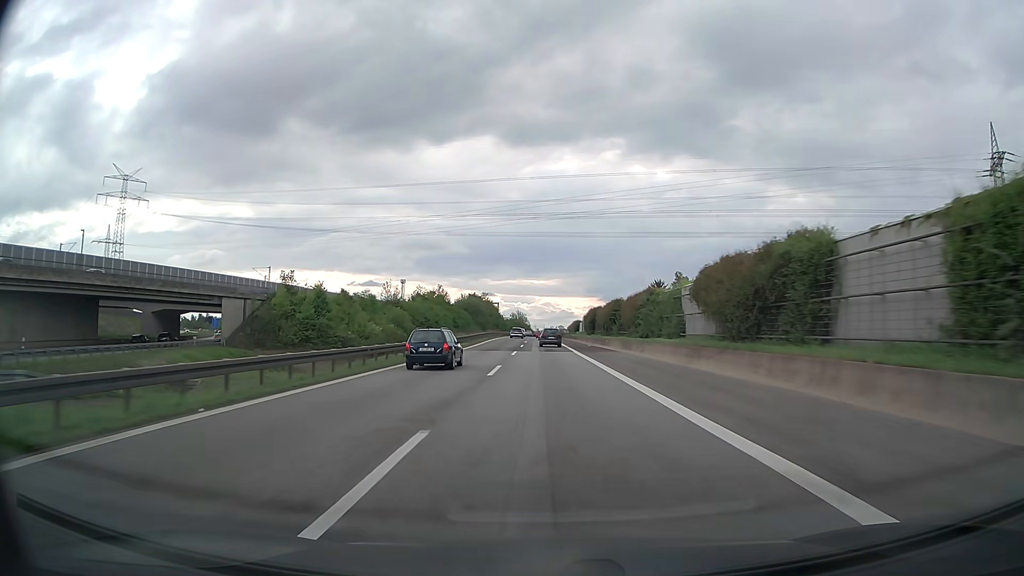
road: motorway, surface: asphalt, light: Day
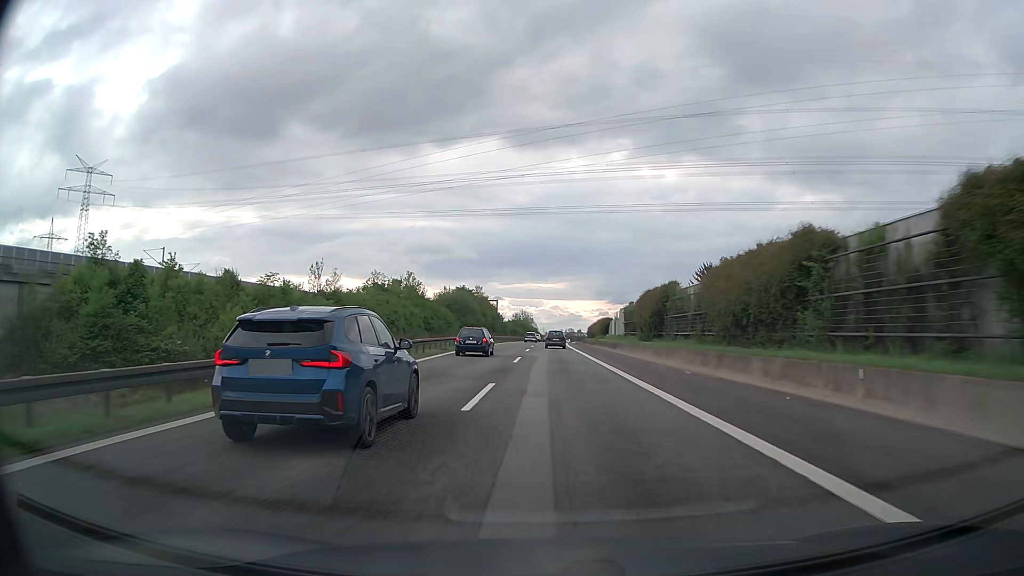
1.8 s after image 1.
(-0.4, +45.1) m; -1°
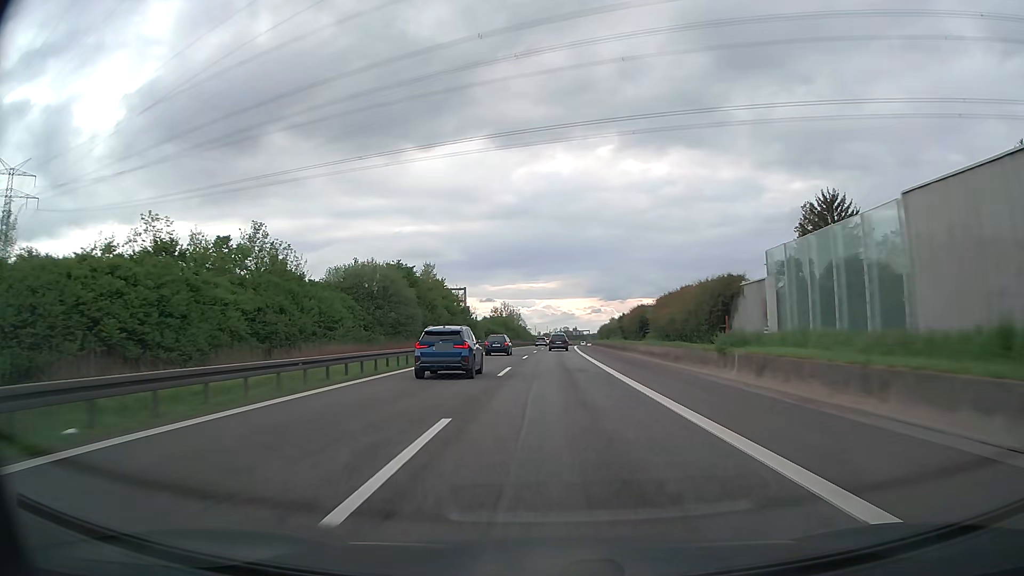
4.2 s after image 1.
(+0.4, +60.4) m; +1°
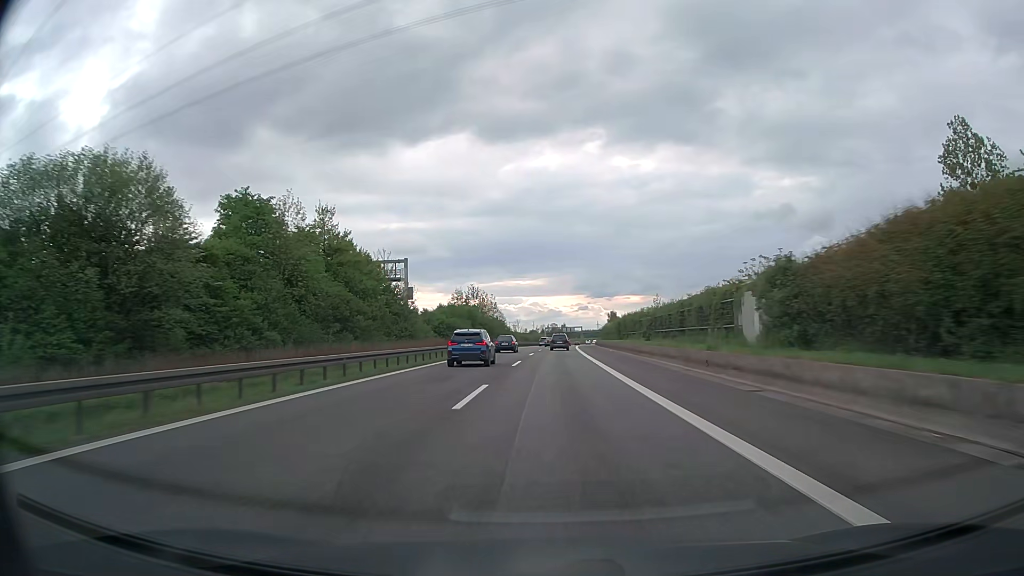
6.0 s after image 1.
(+0.4, +46.2) m; +1°
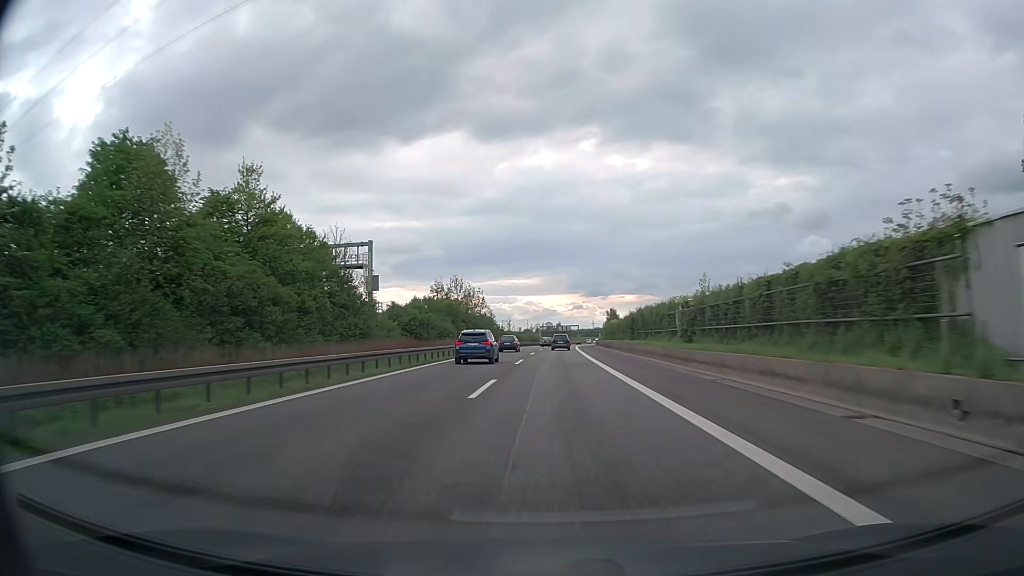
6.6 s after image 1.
(0.0, +15.7) m; 0°
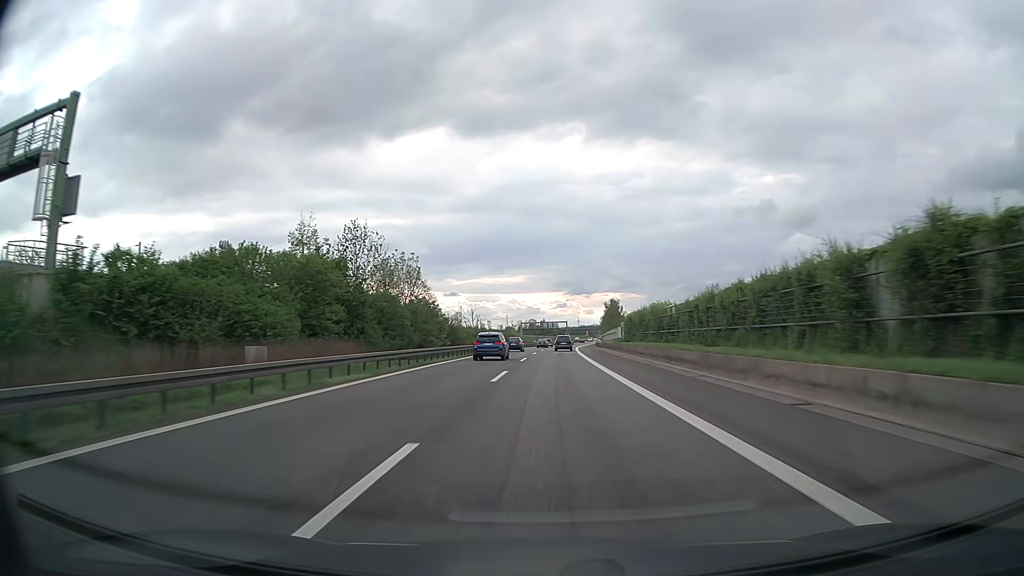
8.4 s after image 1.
(+0.6, +47.8) m; +2°
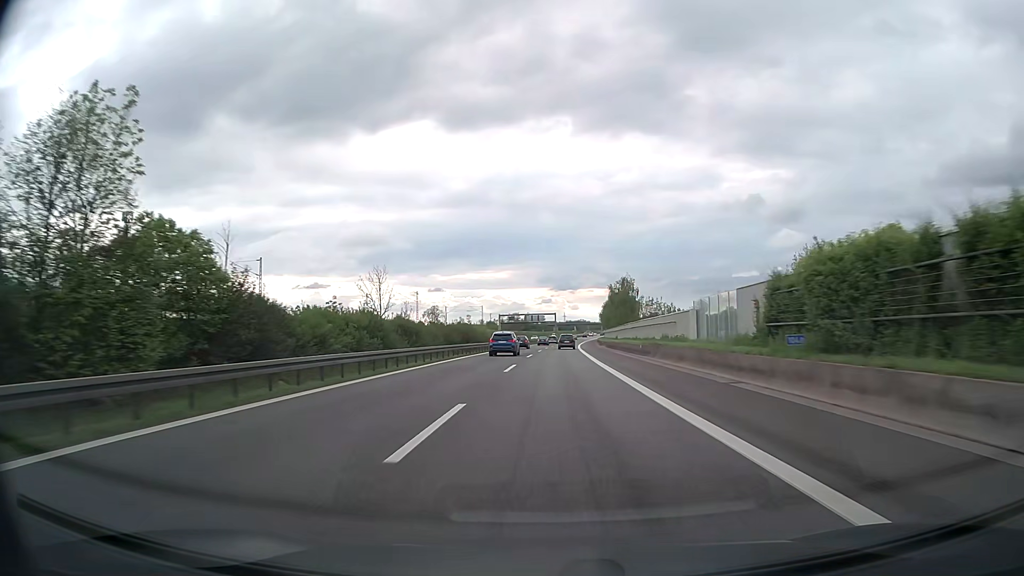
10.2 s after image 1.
(+0.4, +49.0) m; +1°
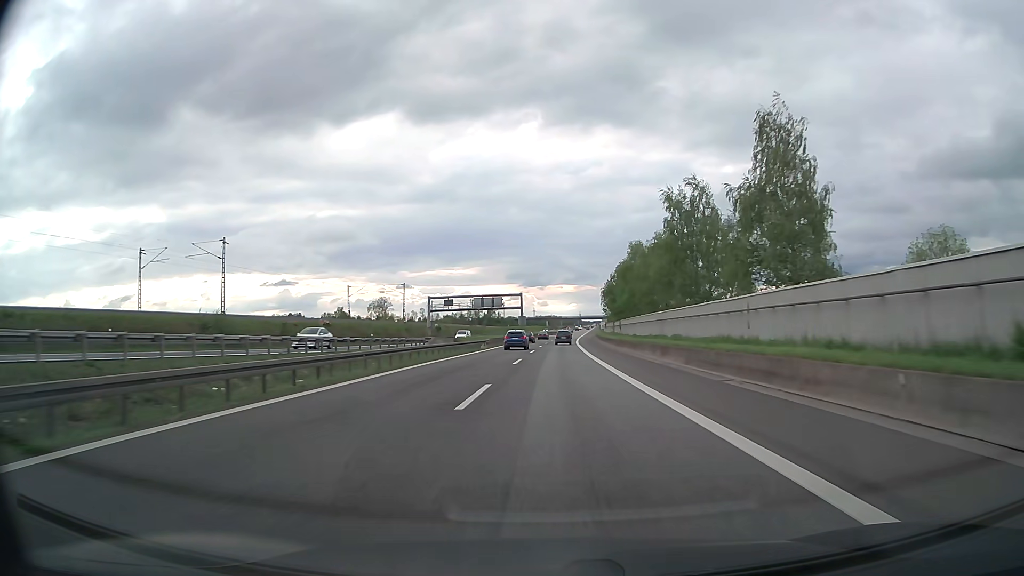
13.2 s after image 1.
(+2.0, +84.4) m; +3°
(0, +10) (0, +20) (0, +30) (0, +40) (+1, +50) (+1, +60) (+1, +70) (+1, +80) (+2, +90) (+2, +100) m
